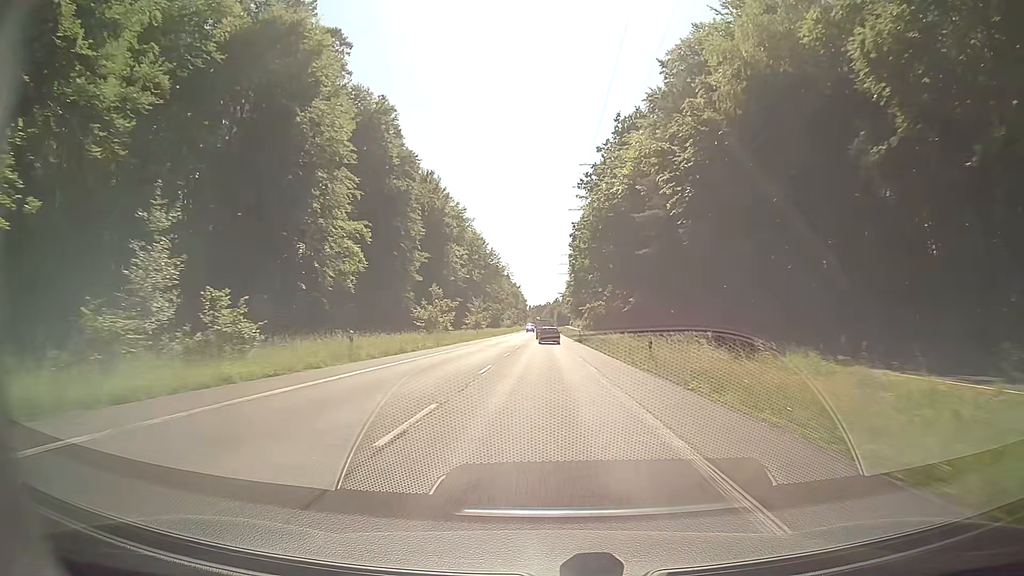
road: secondary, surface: asphalt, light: Day
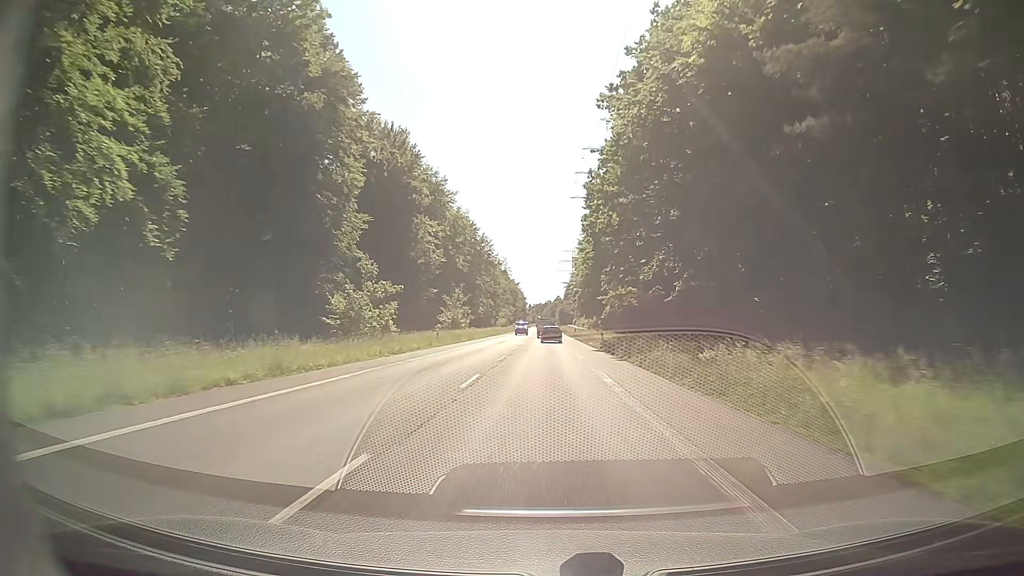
(-0.1, +28.7) m; 0°
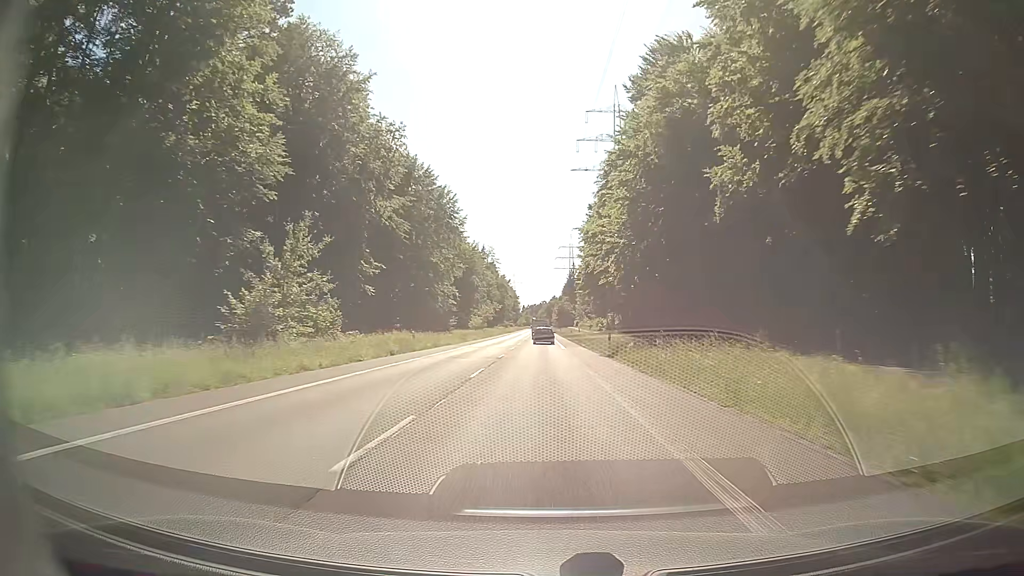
(0.0, +56.7) m; 0°
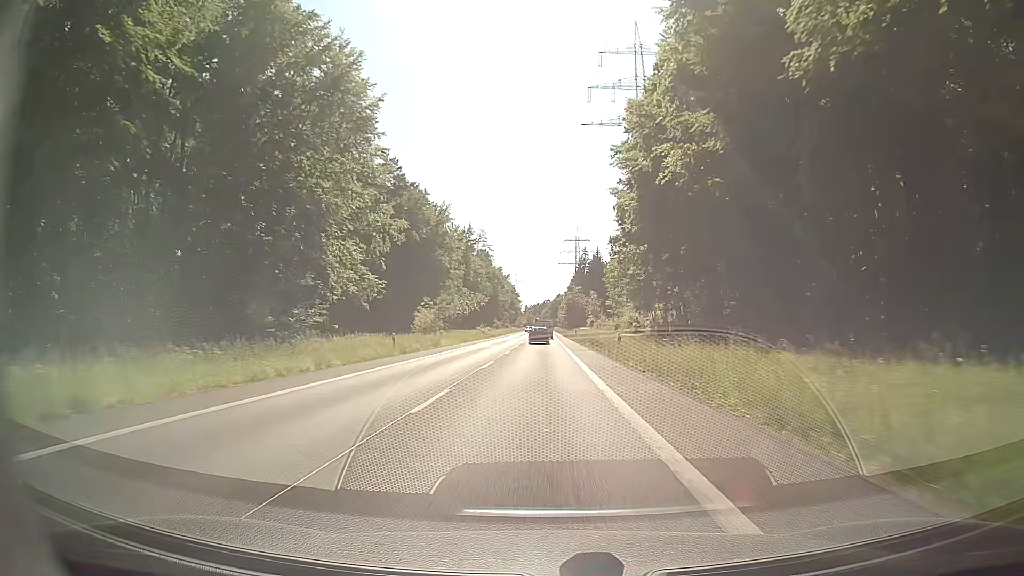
(-0.1, +55.9) m; -1°
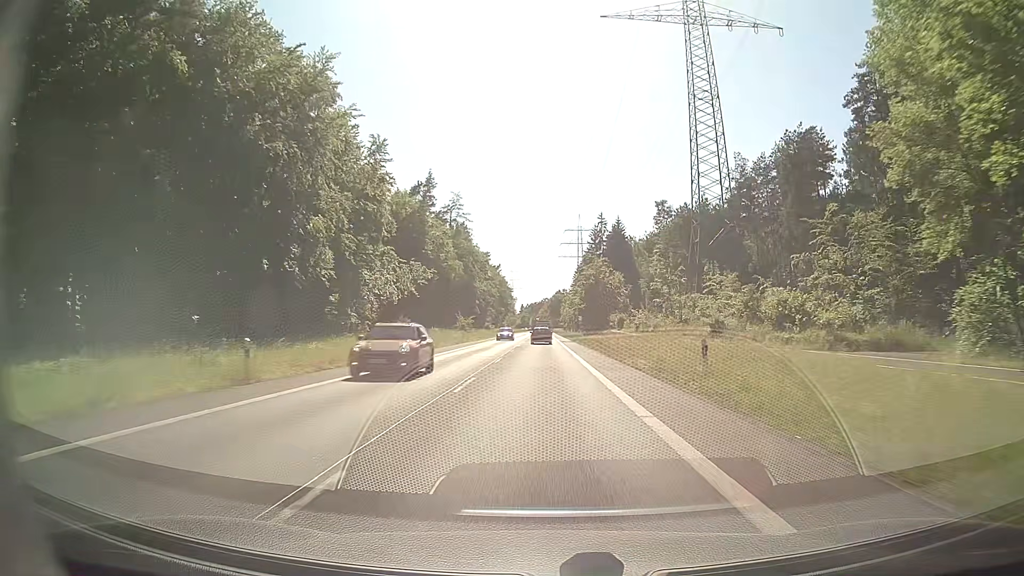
(0.0, +68.5) m; 0°
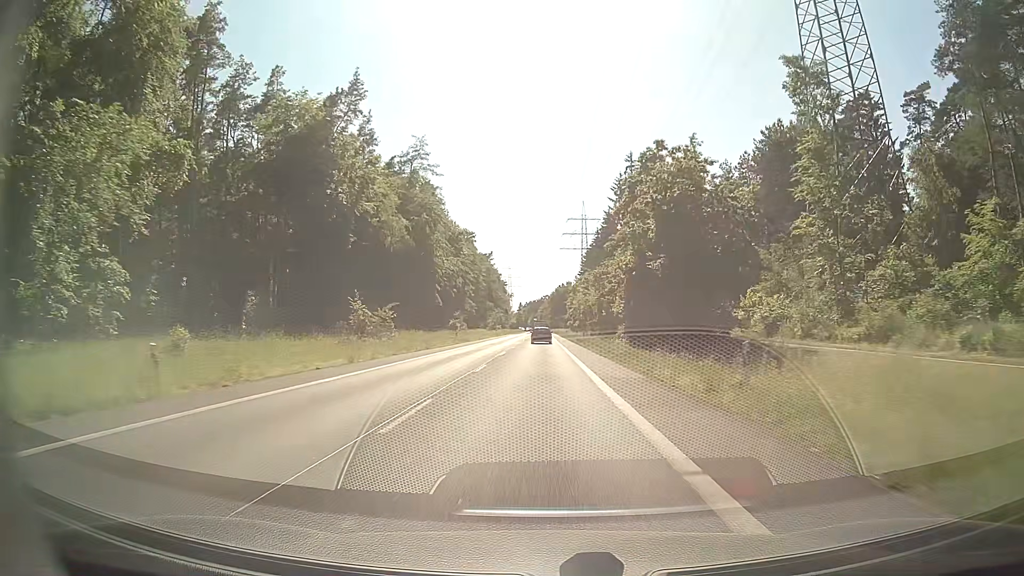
(-0.1, +53.7) m; 0°
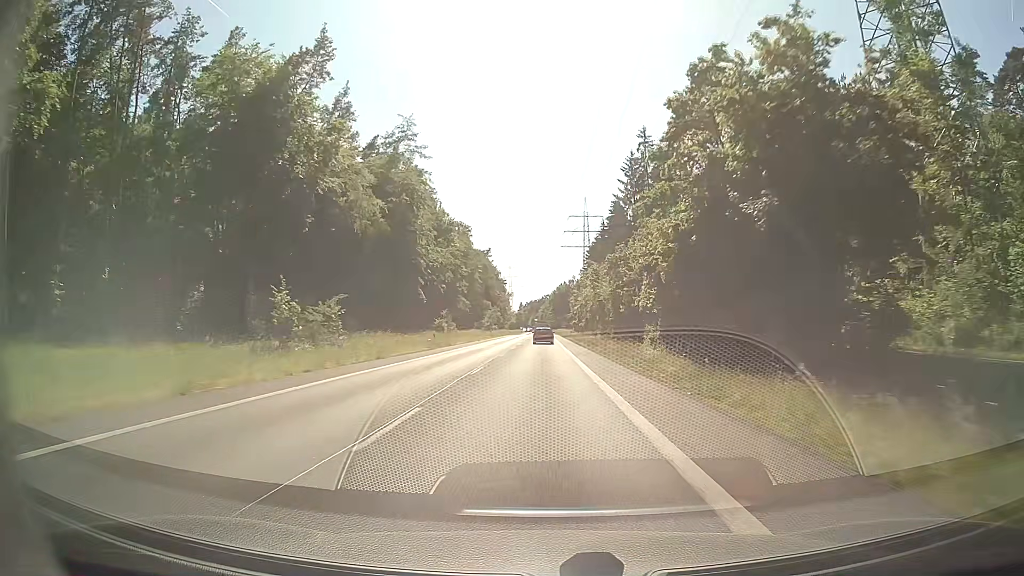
(0.0, +13.3) m; 0°
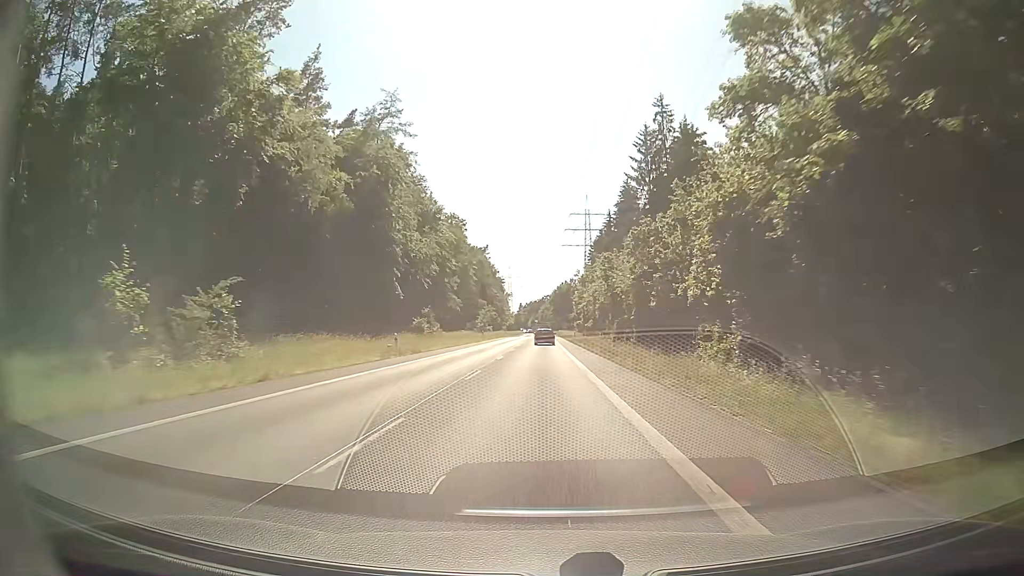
(0.0, +13.2) m; 0°
(0, +10) (0, +20) (0, +30) (0, +40) (0, +50) (0, +60) (0, +70) (0, +80) (0, +90) (0, +100) m
